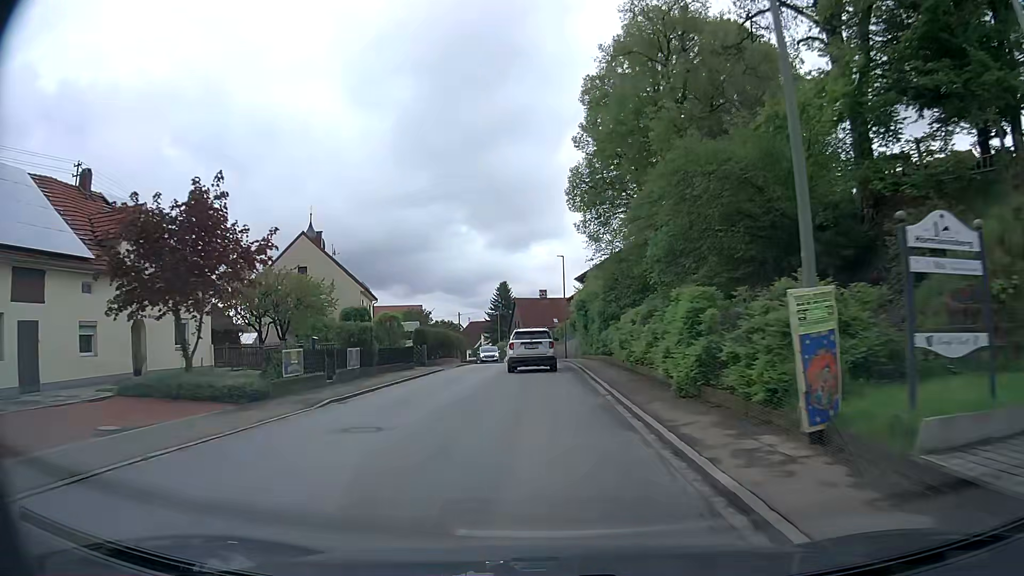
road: secondary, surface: asphalt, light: Day
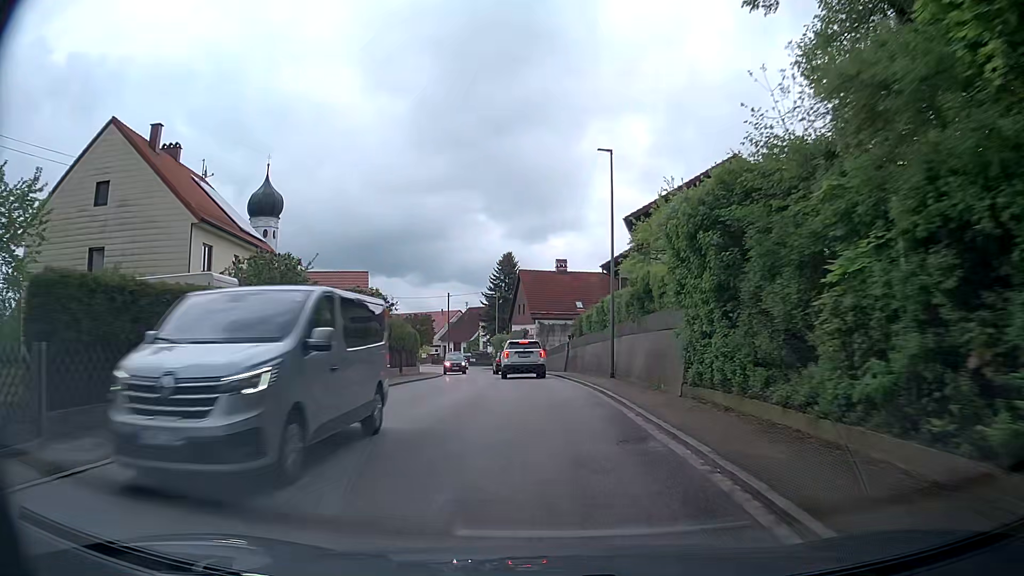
(-0.1, +31.6) m; -2°
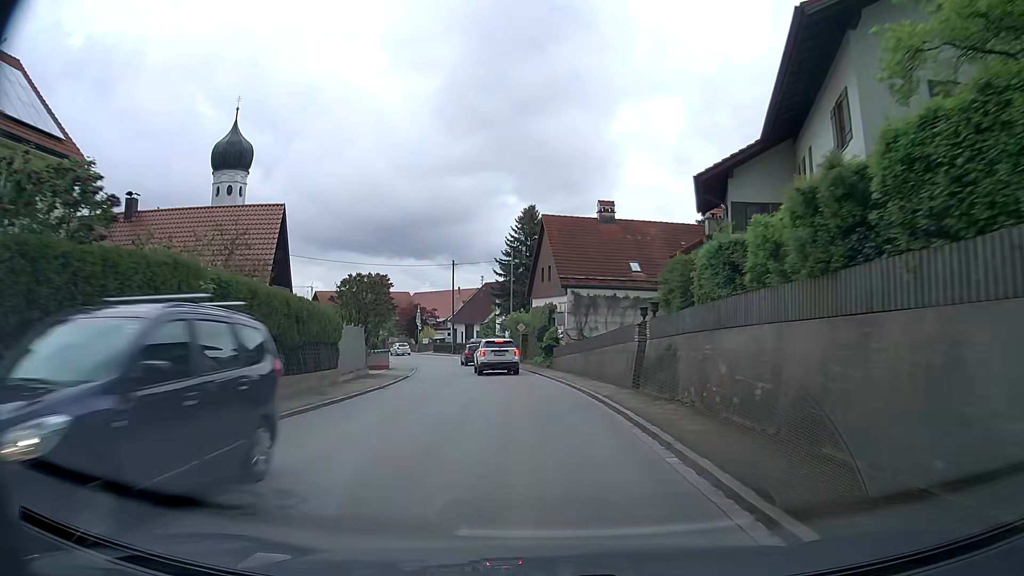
(-0.1, +22.3) m; -2°
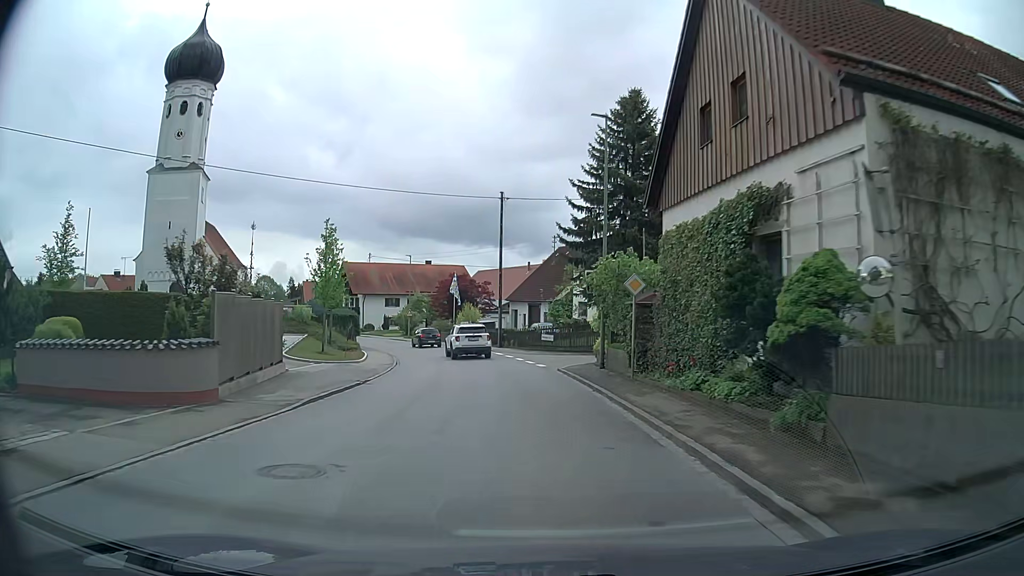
(-1.8, +29.9) m; -6°
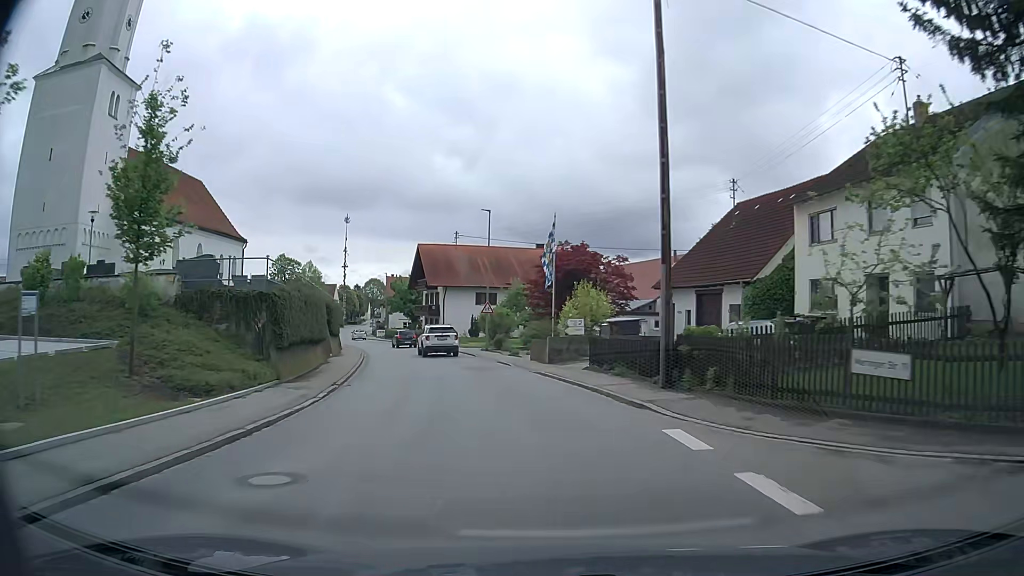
(-2.5, +30.1) m; -11°
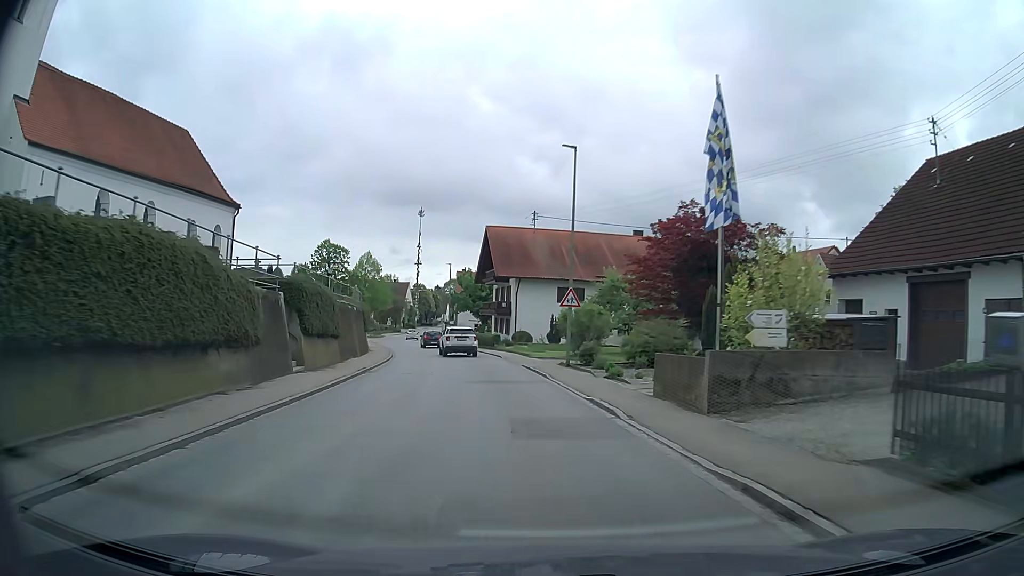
(-1.1, +15.6) m; -7°
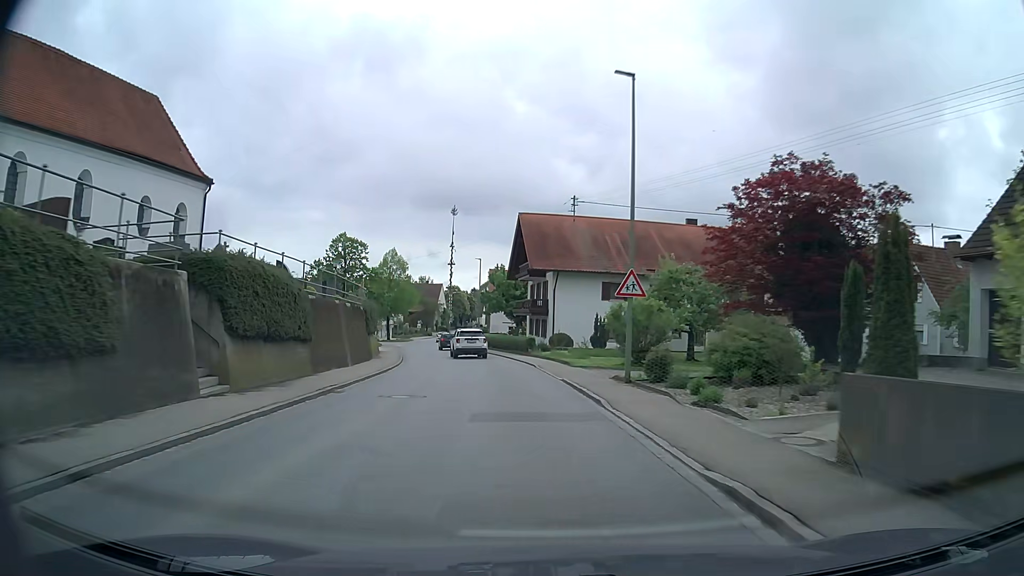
(-0.3, +8.1) m; -4°
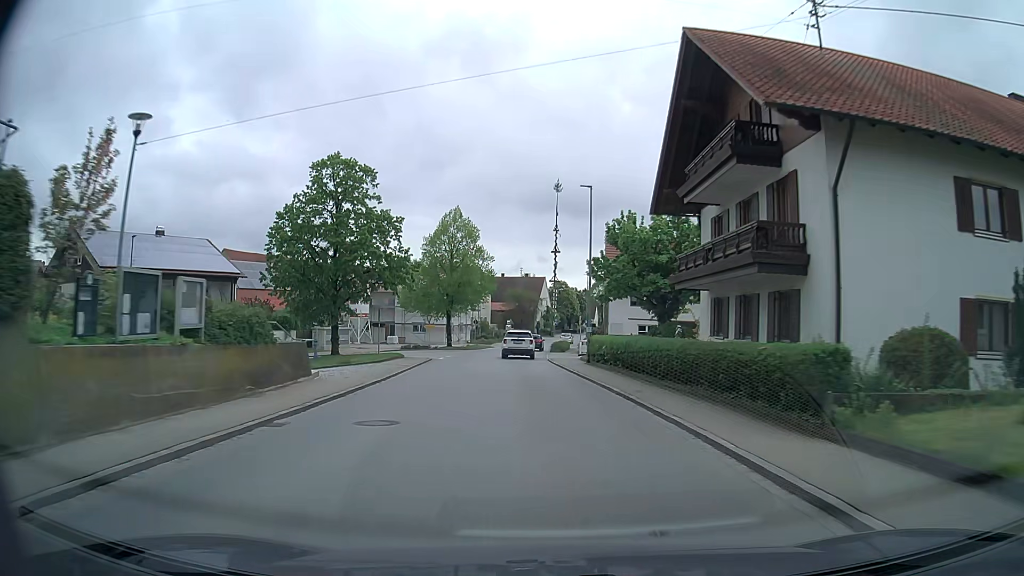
(-3.1, +34.0) m; -10°
(0, +10) (-1, +20) (-1, +30) (-2, +40) (-2, +50) (-2, +60) (-1, +70) (0, +80) (+1, +90) (+2, +100) m
